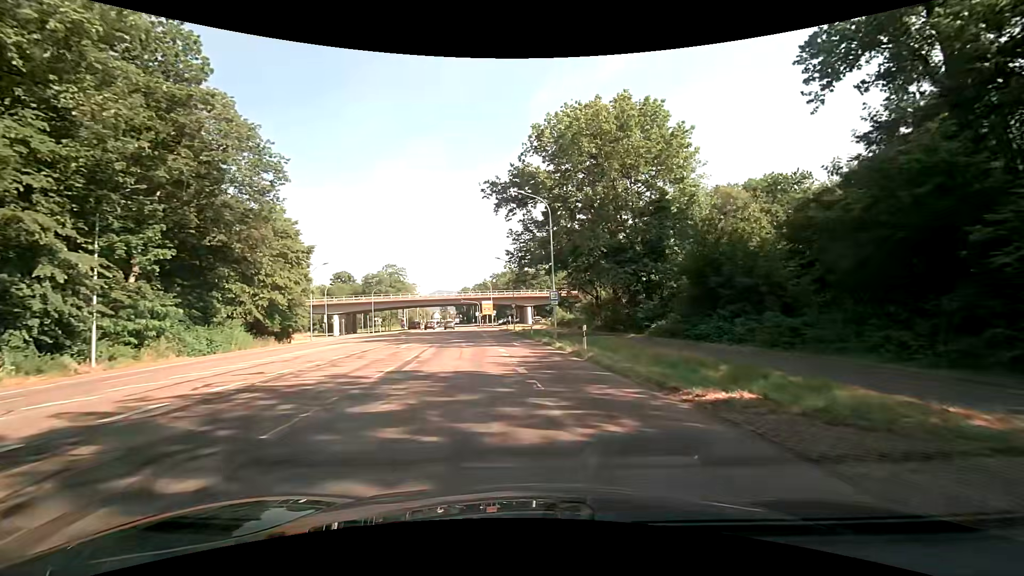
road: secondary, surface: asphalt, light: Day
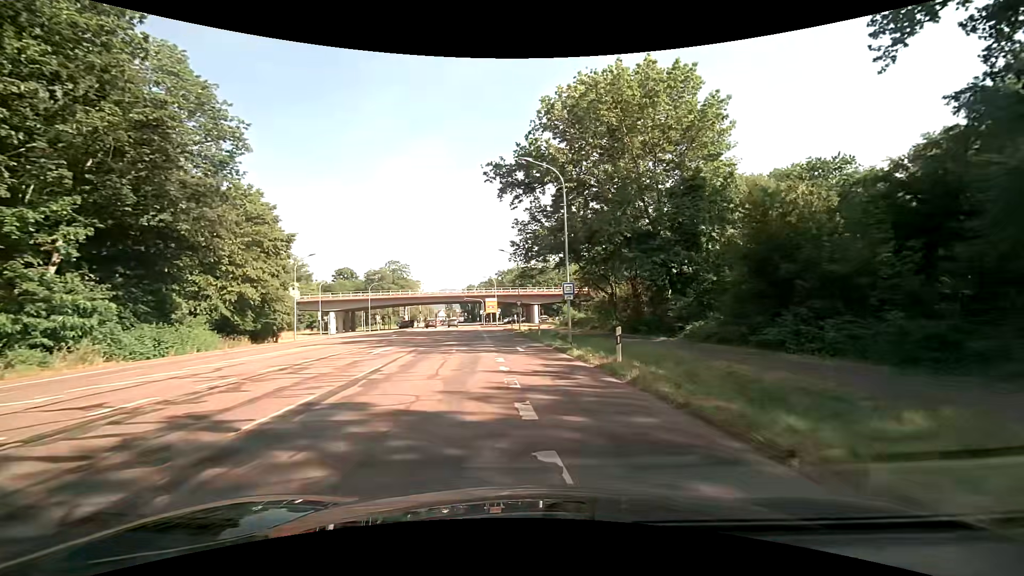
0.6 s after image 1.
(-0.1, +6.0) m; -1°
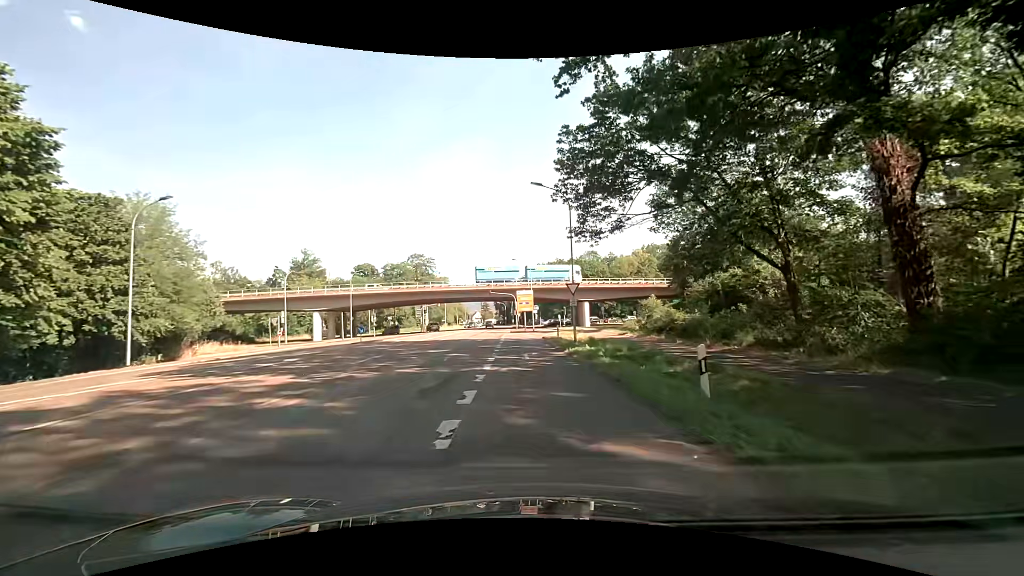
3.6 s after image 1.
(-1.3, +28.5) m; -5°
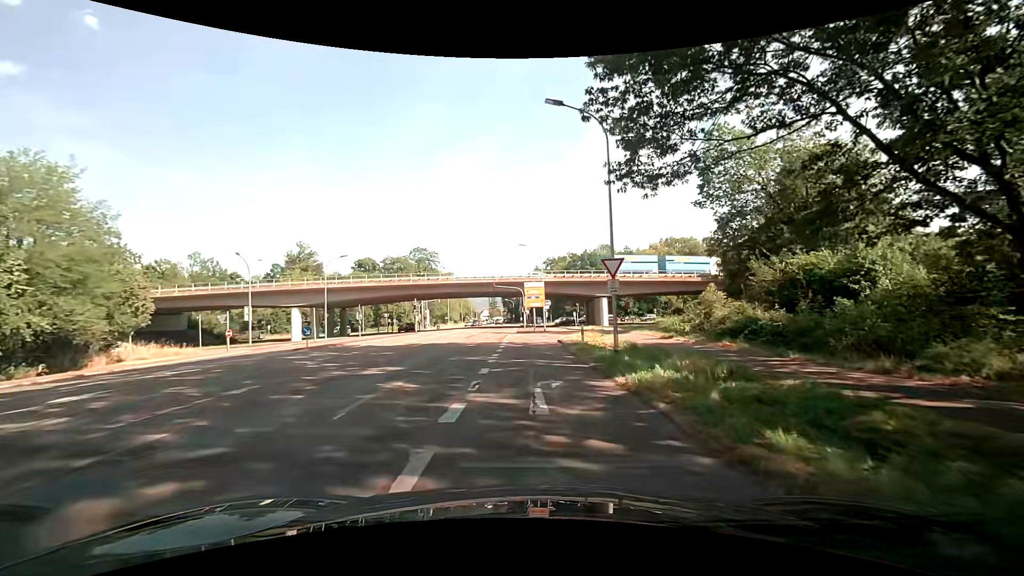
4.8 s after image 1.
(-0.1, +10.7) m; -1°
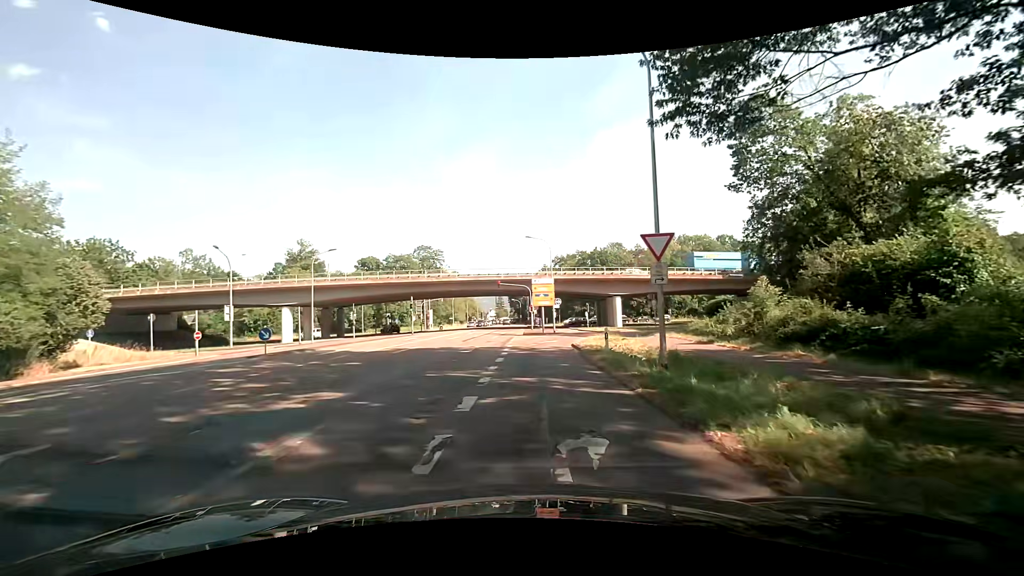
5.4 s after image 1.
(0.0, +5.2) m; -1°
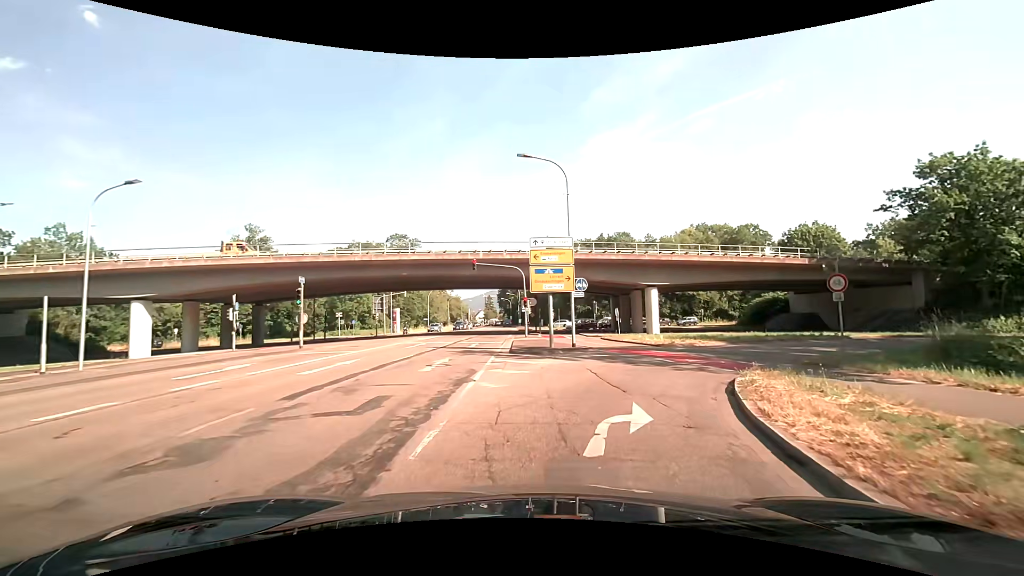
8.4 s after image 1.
(0.0, +23.5) m; +1°
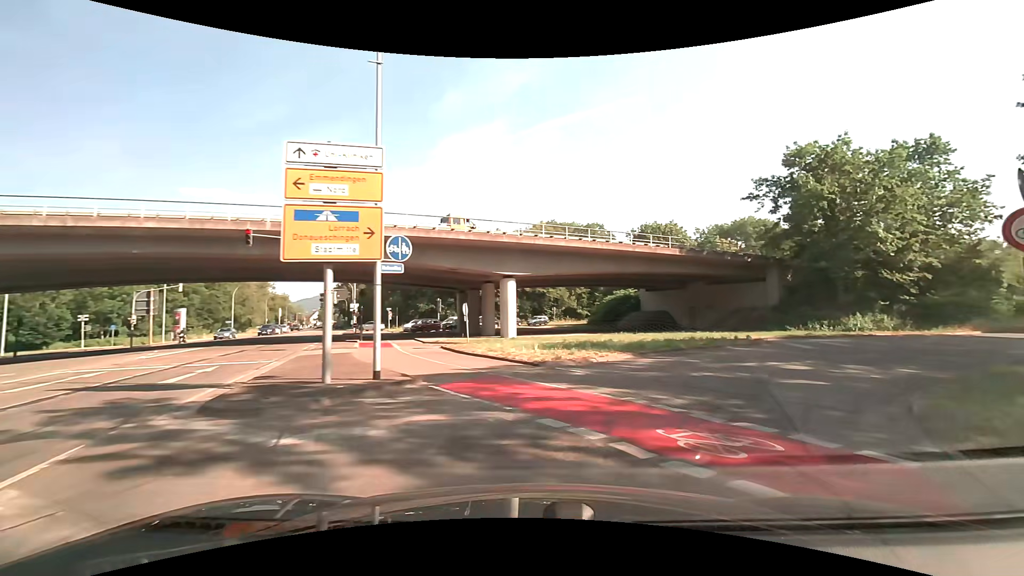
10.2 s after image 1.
(+1.4, +11.8) m; +17°
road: secondary_link
